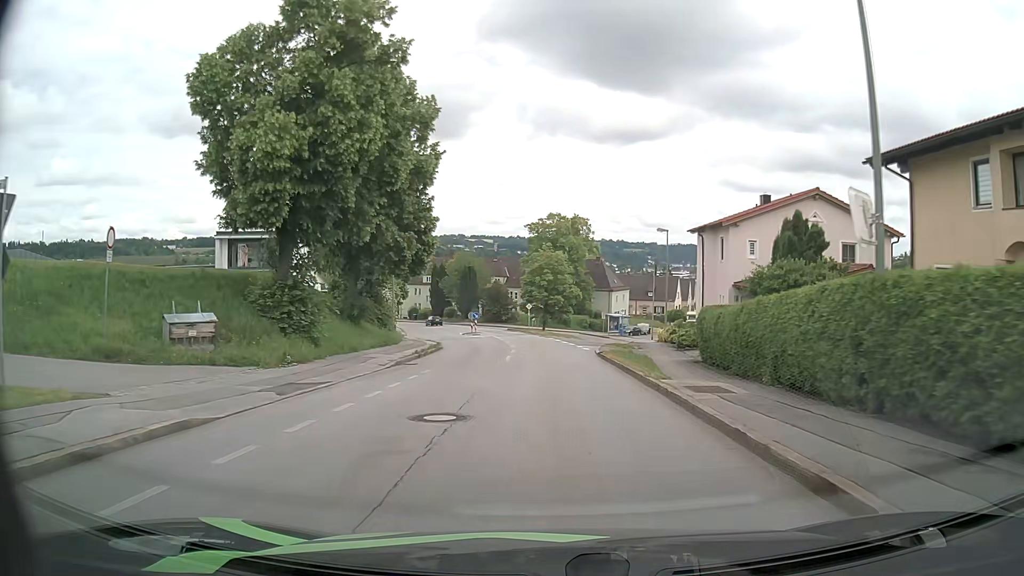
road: residential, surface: asphalt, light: Day
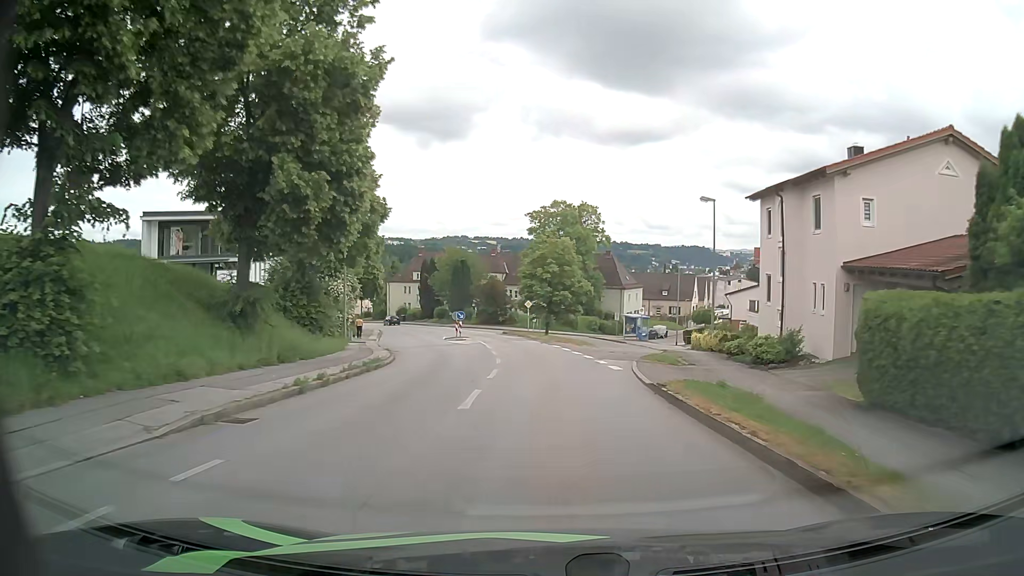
(0.0, +12.7) m; -1°
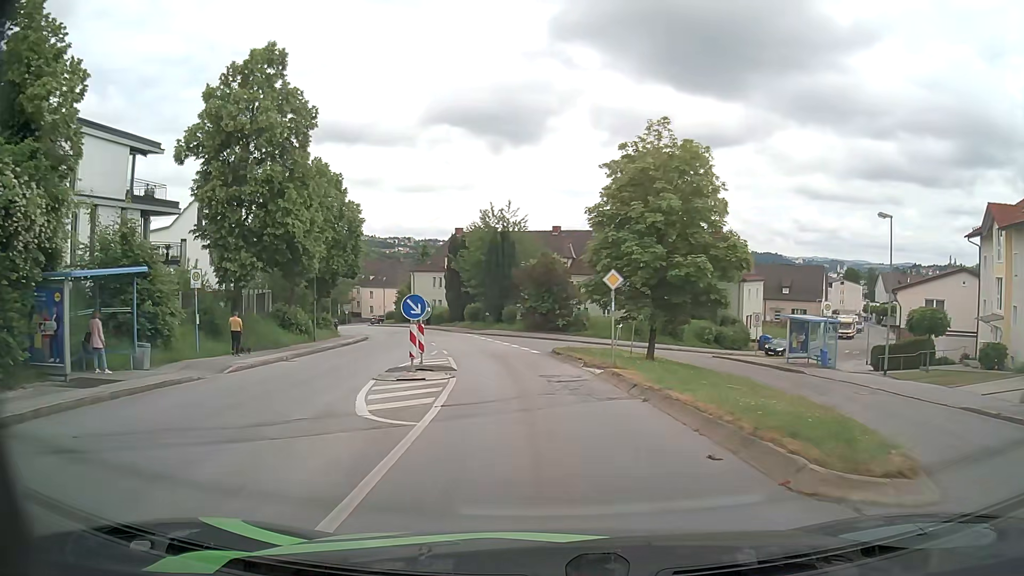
(-0.9, +31.4) m; -6°
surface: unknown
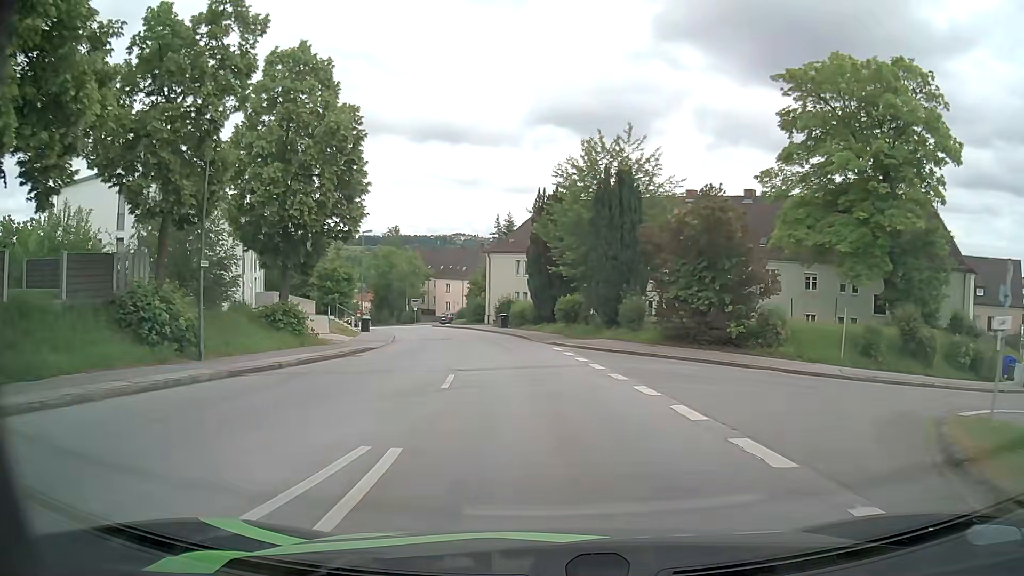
(-1.9, +24.4) m; -9°
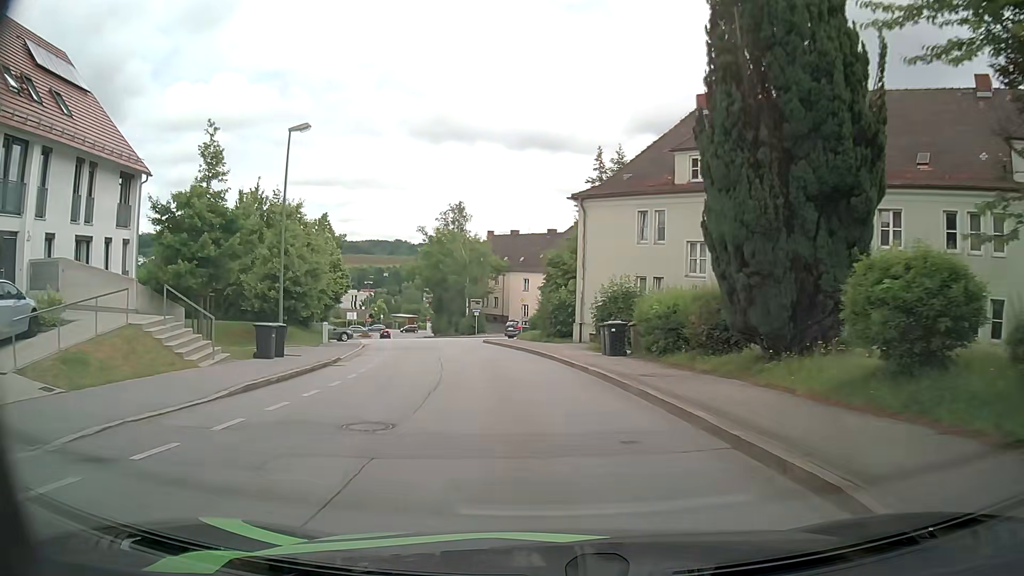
(-2.2, +31.5) m; -9°
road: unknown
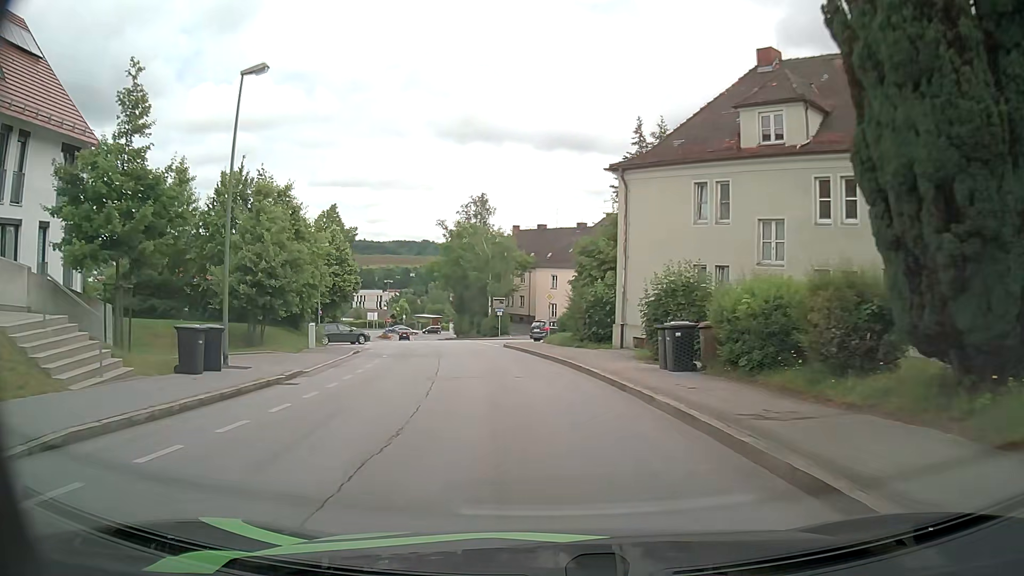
(-0.1, +6.2) m; -2°
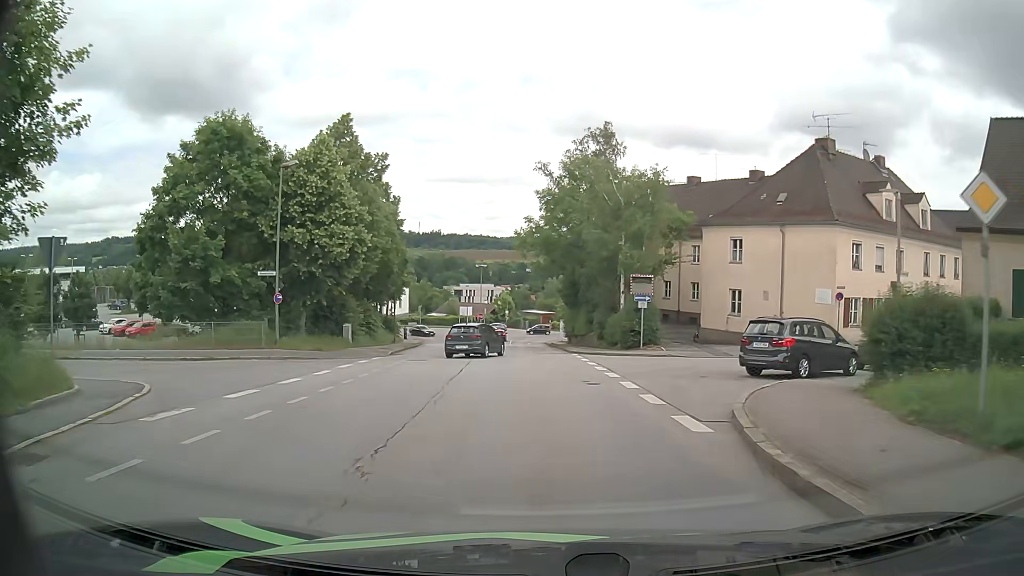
(-3.1, +29.0) m; -10°
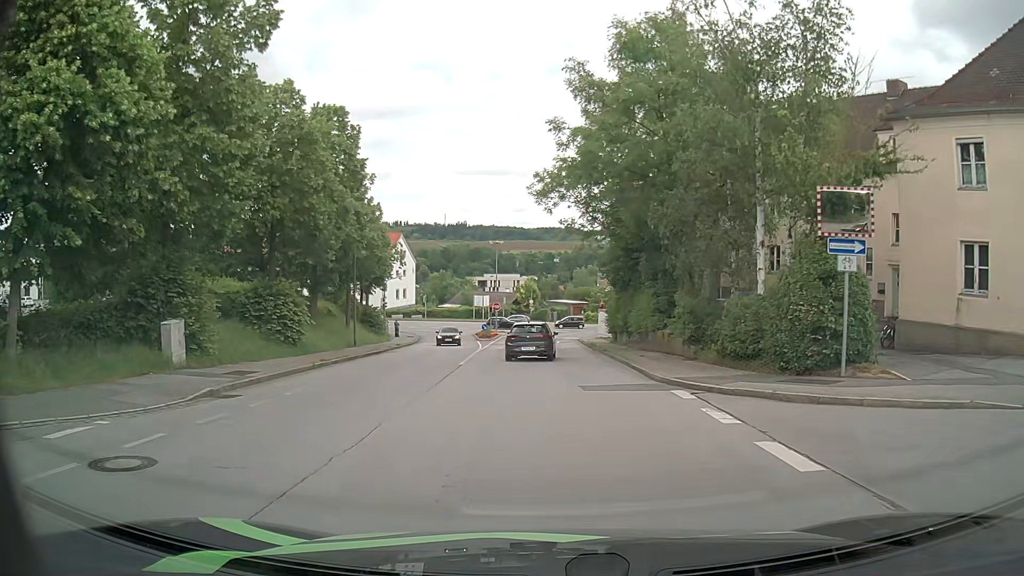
(-0.5, +20.1) m; -2°
